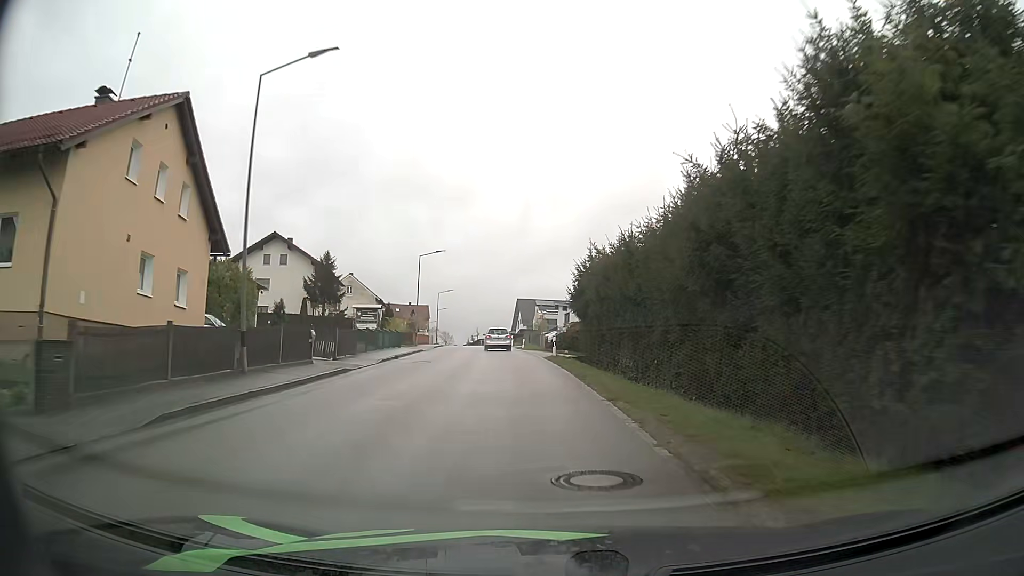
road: tertiary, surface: asphalt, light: Day
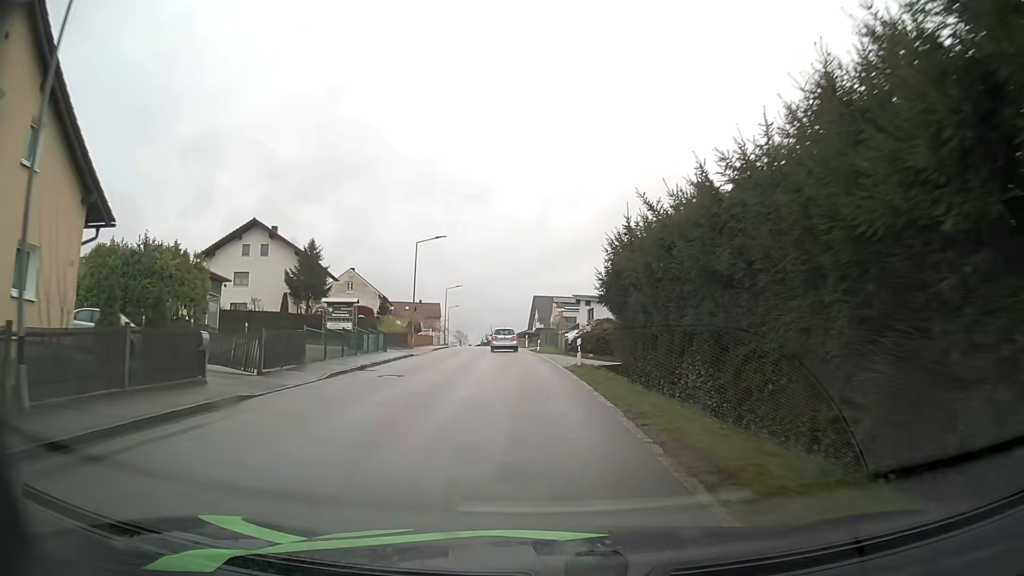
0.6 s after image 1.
(-0.1, +8.5) m; -1°
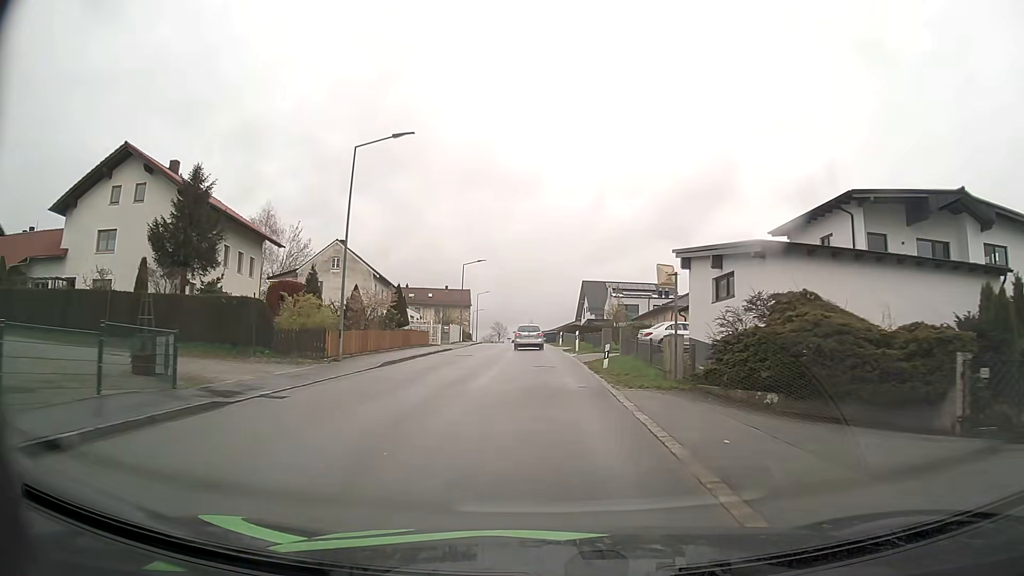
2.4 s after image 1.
(-1.0, +24.9) m; -4°
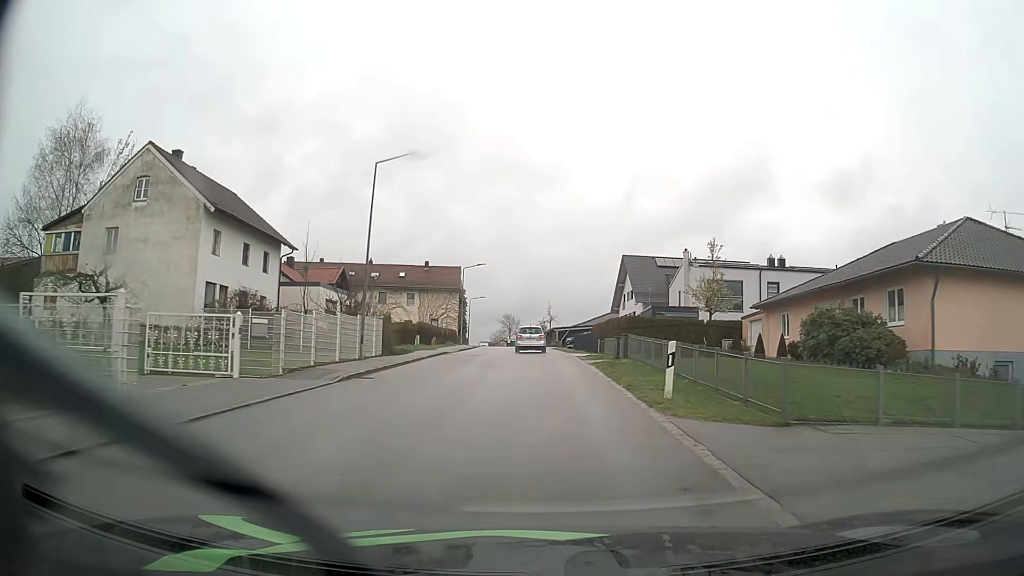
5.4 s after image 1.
(-0.8, +39.0) m; -2°
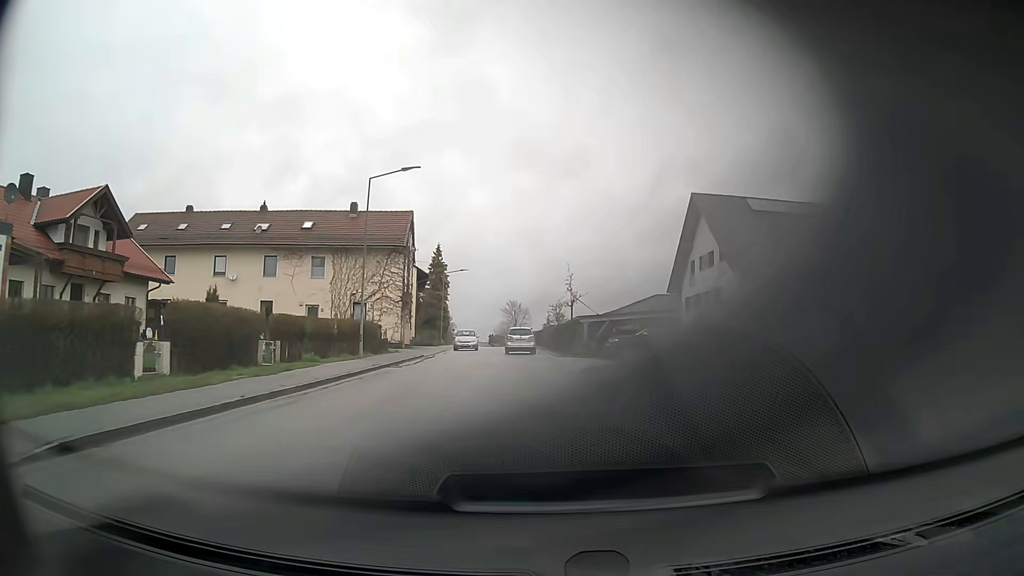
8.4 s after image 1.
(-0.1, +38.1) m; -1°
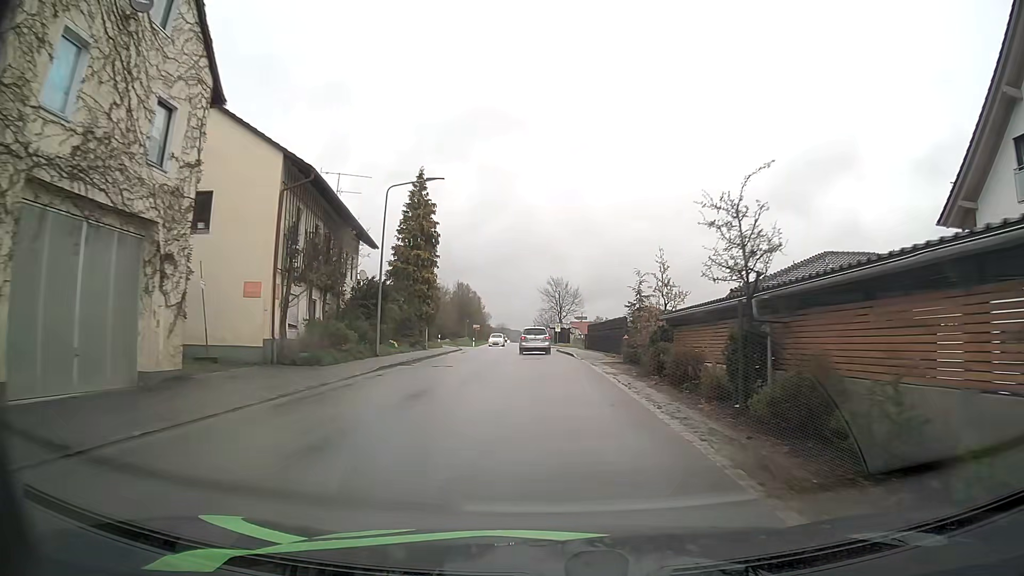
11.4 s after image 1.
(-1.5, +39.4) m; -4°
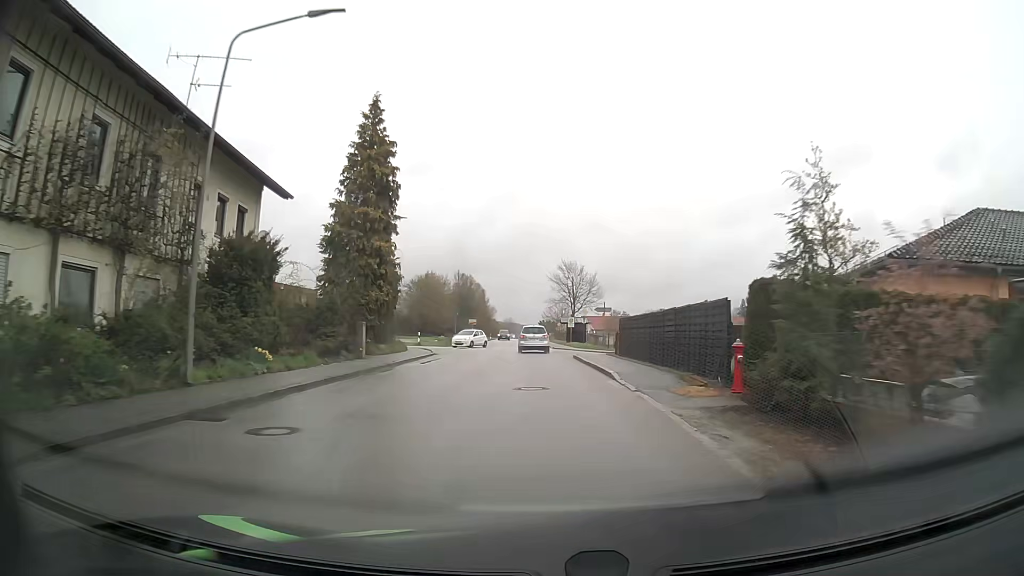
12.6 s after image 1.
(-0.2, +16.1) m; -1°
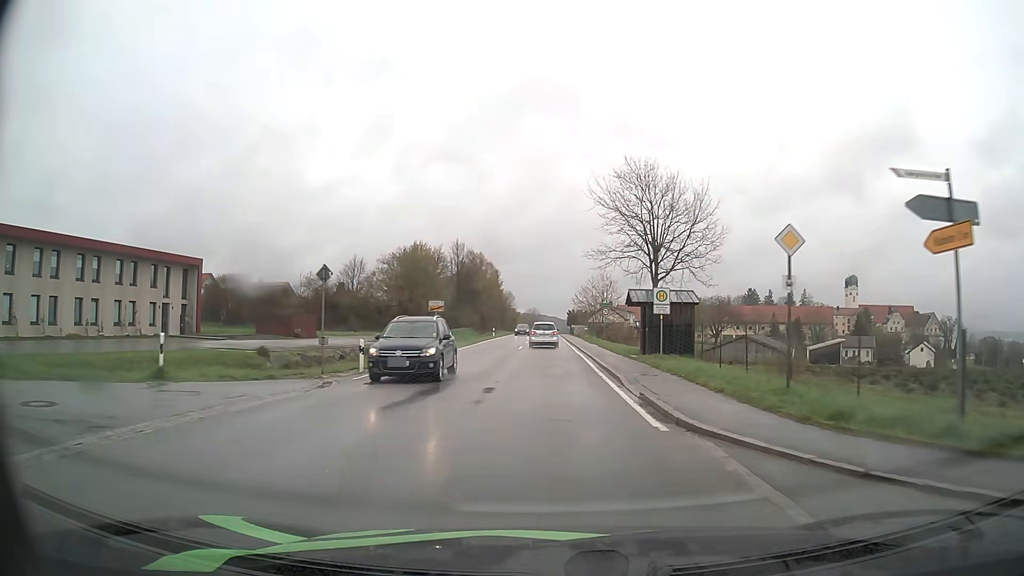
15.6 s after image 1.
(-0.7, +41.0) m; -3°
(0, +10) (0, +20) (0, +30) (0, +40) (0, +50) (0, +60) (0, +70) (0, +80) (0, +90) (+1, +100) m
